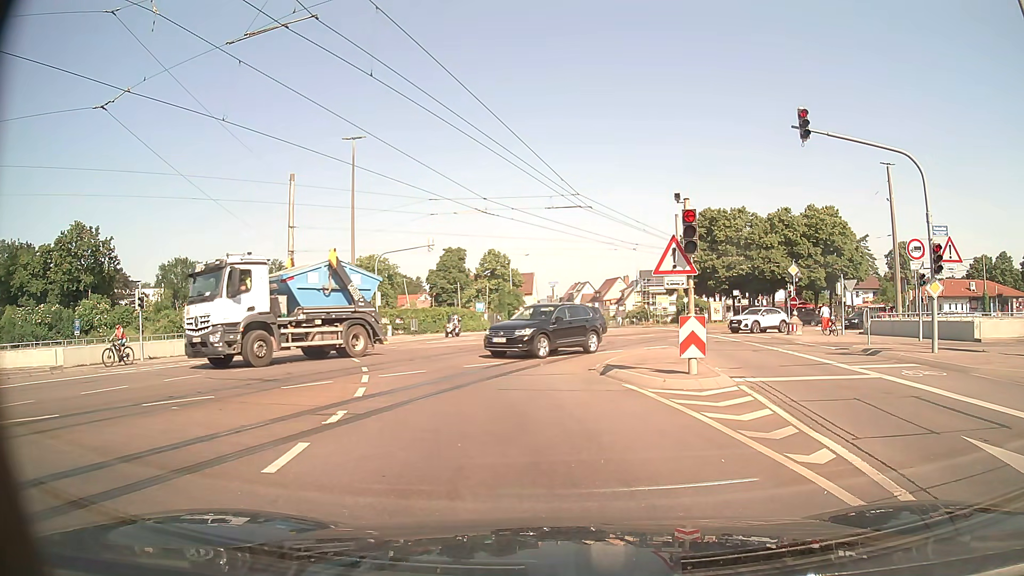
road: tertiary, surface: asphalt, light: Day
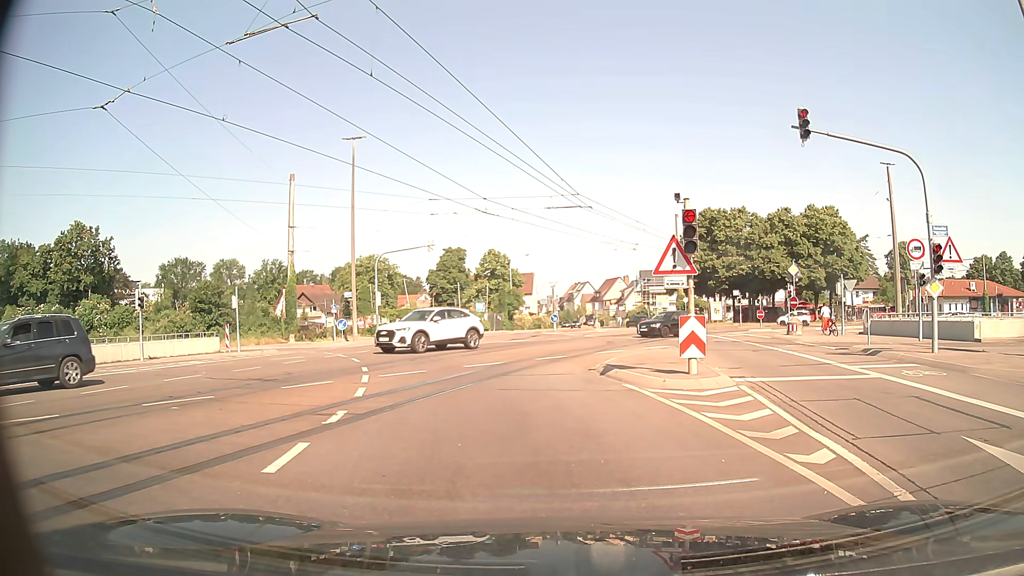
(0.0, 0.0) m; 0°
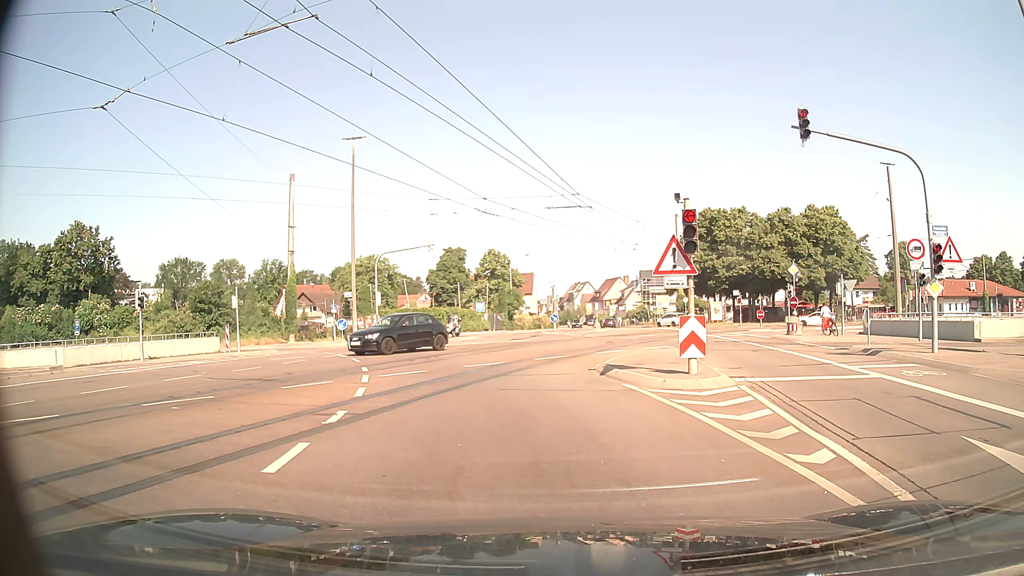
(0.0, 0.0) m; 0°
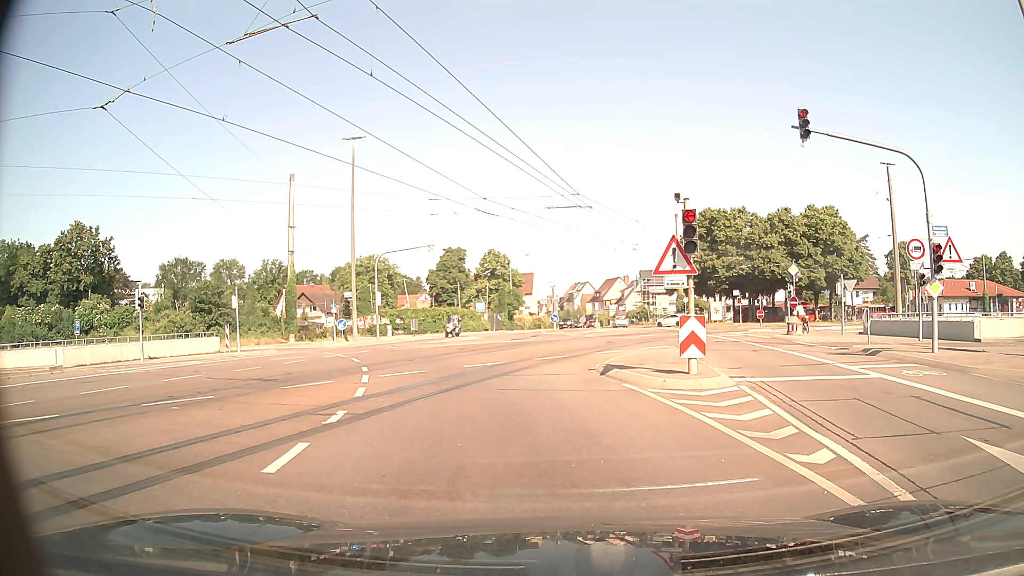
(0.0, 0.0) m; 0°
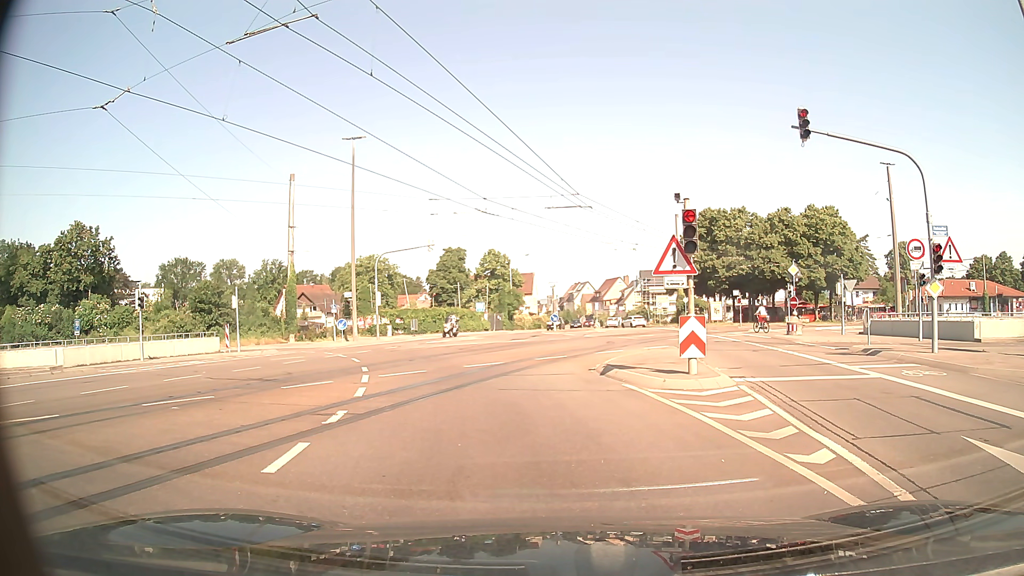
(0.0, 0.0) m; 0°
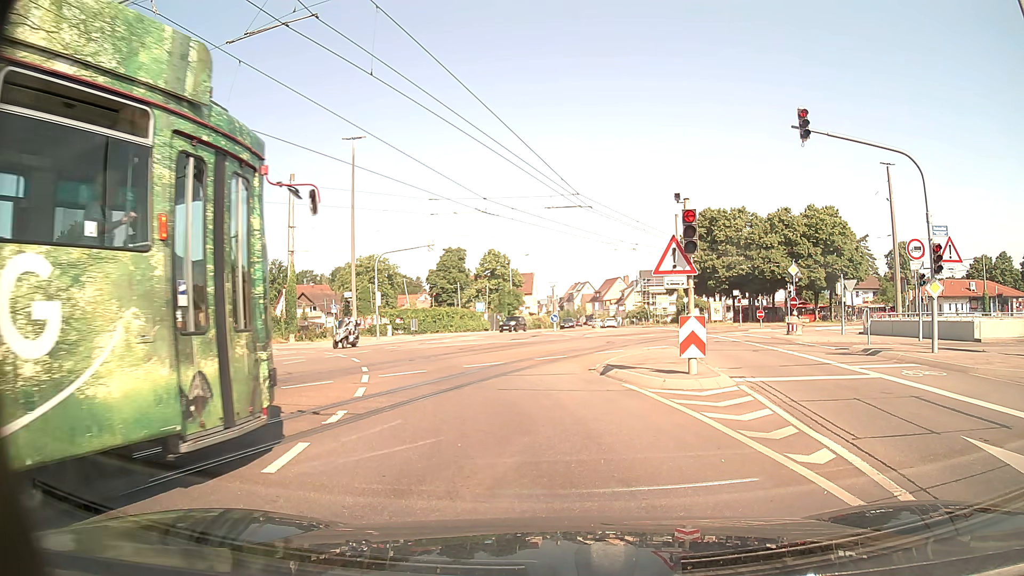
(0.0, 0.0) m; 0°
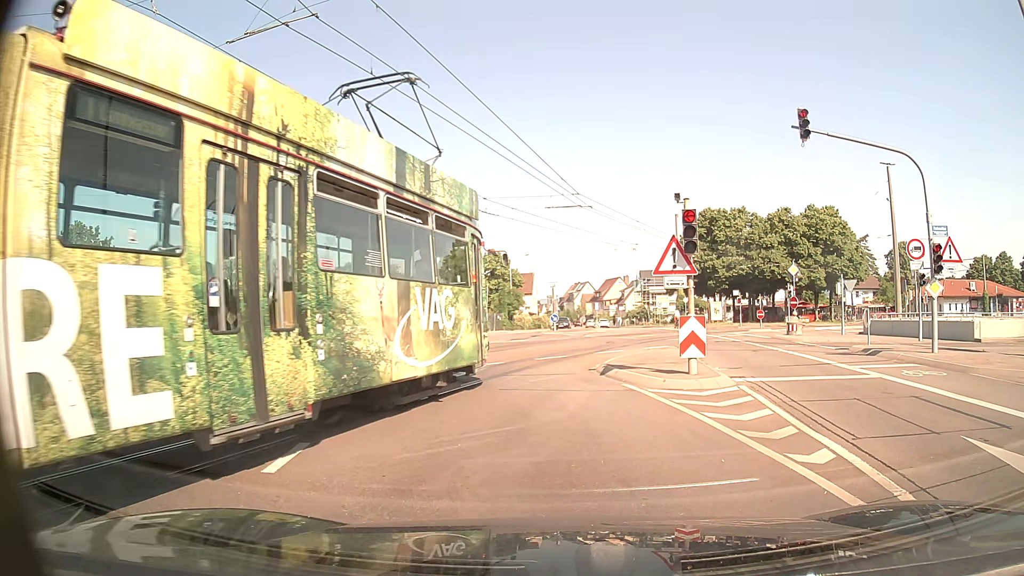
(0.0, 0.0) m; 0°
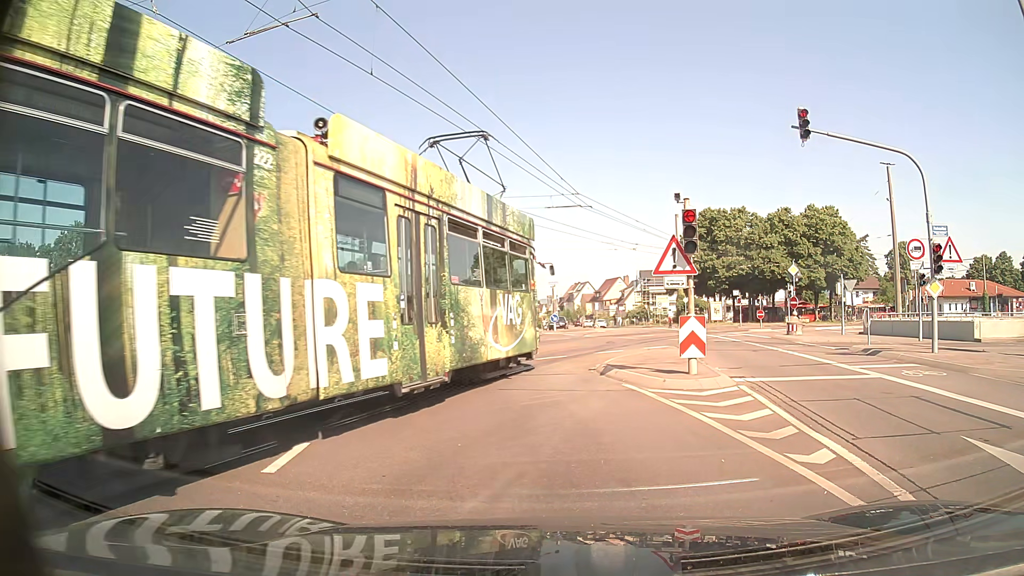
(0.0, 0.0) m; 0°
(-1, +10) (-4, +20) (-8, +28) (-15, +36) (-24, +40) (-34, +41) (-44, +40) (-54, +39) (-64, +38) (-74, +37) m
